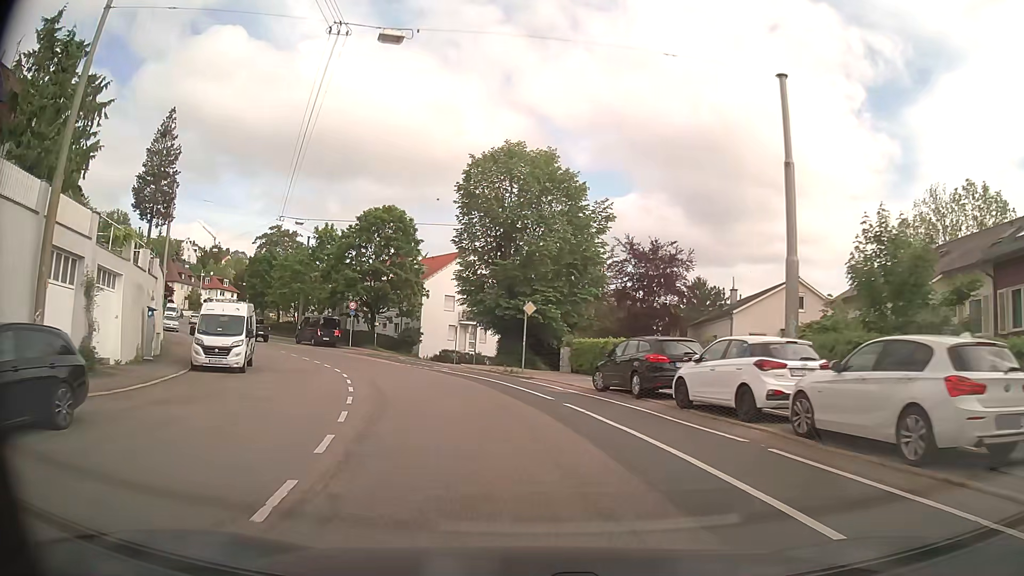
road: secondary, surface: asphalt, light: Day
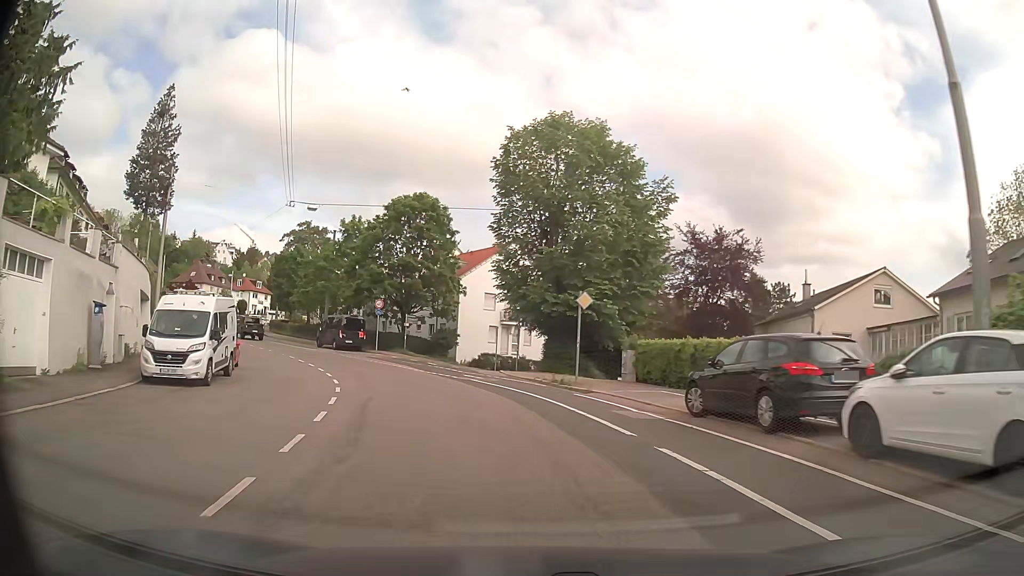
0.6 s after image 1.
(-0.2, +6.2) m; -4°
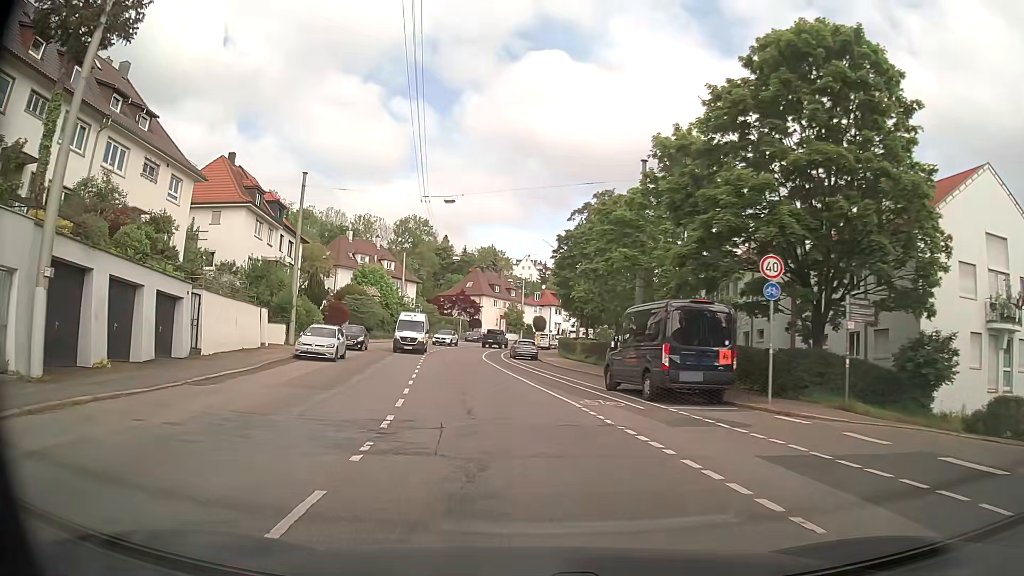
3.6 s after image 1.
(-7.7, +30.0) m; -28°
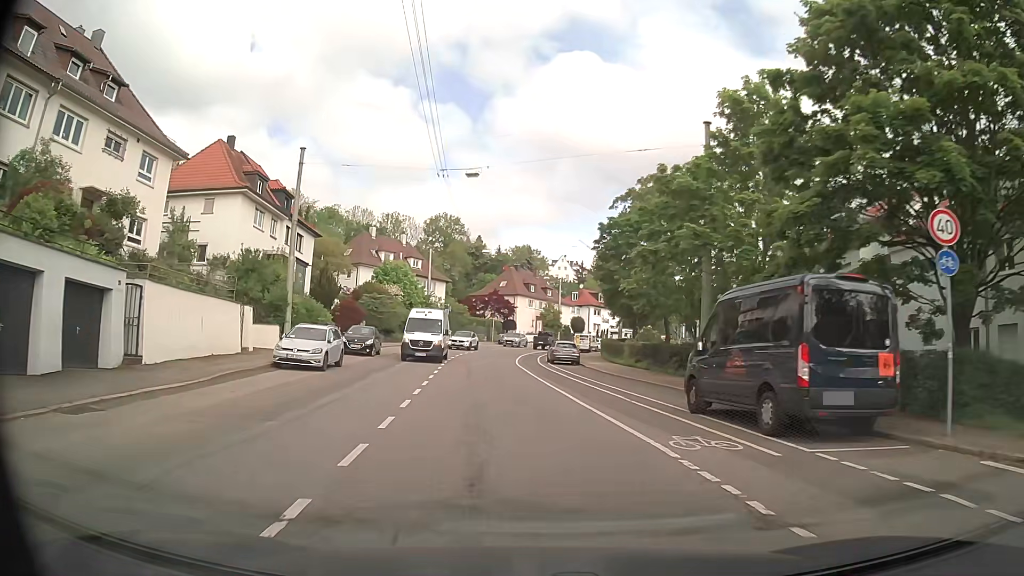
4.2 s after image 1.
(-0.2, +6.3) m; -4°
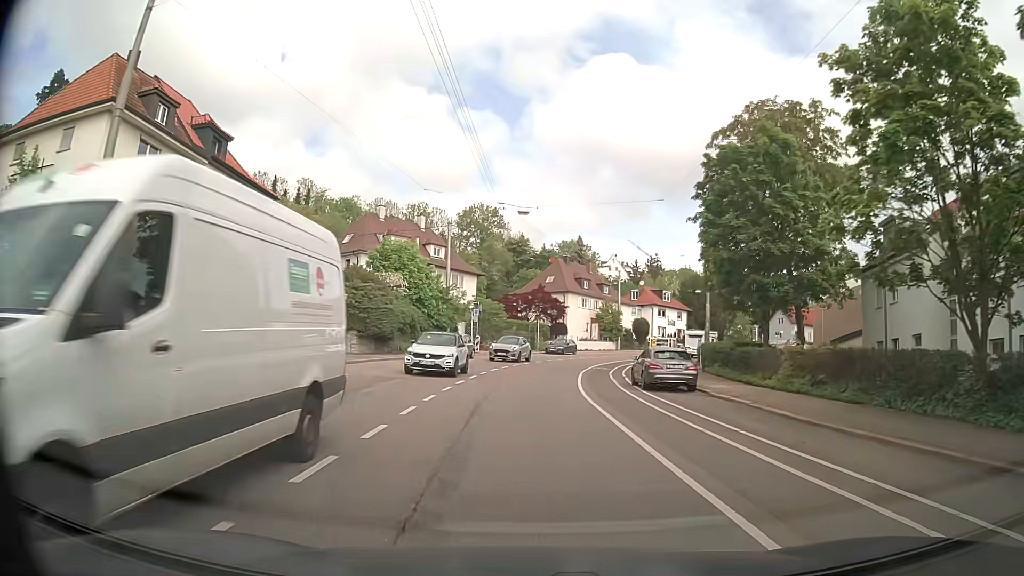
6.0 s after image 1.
(-0.8, +18.9) m; -4°
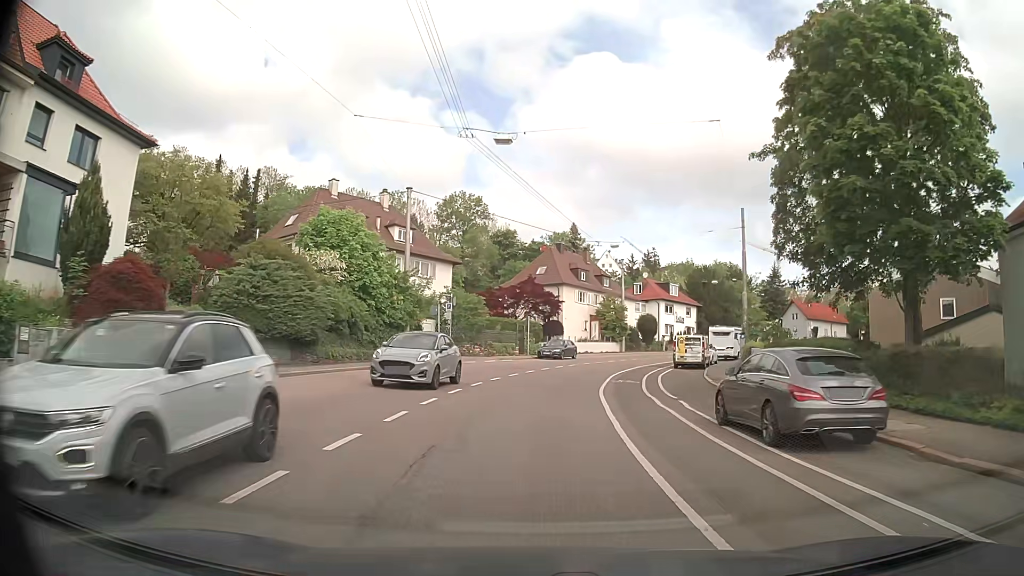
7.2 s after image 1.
(0.0, +12.6) m; 0°
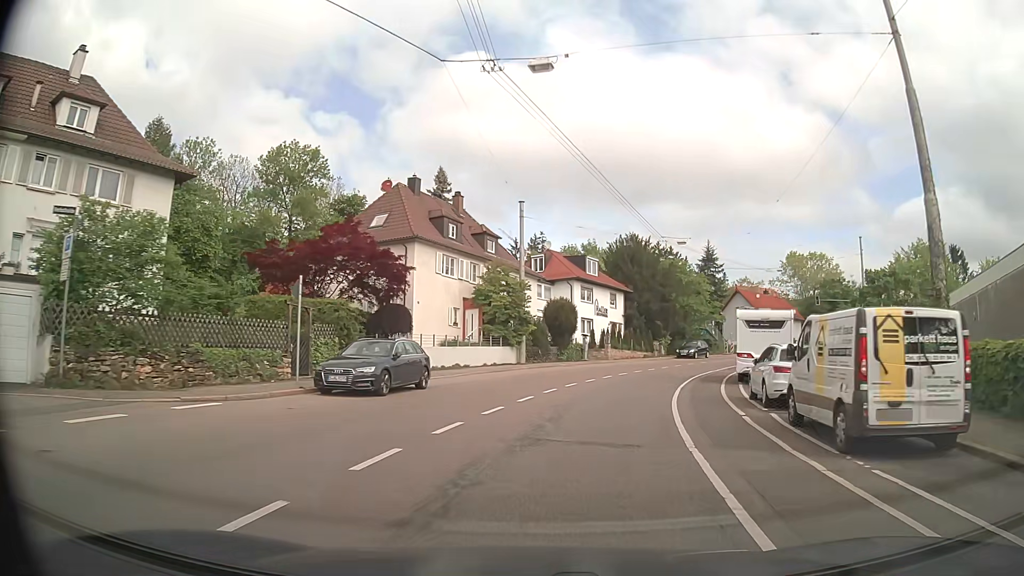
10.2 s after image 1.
(+2.6, +31.4) m; +11°
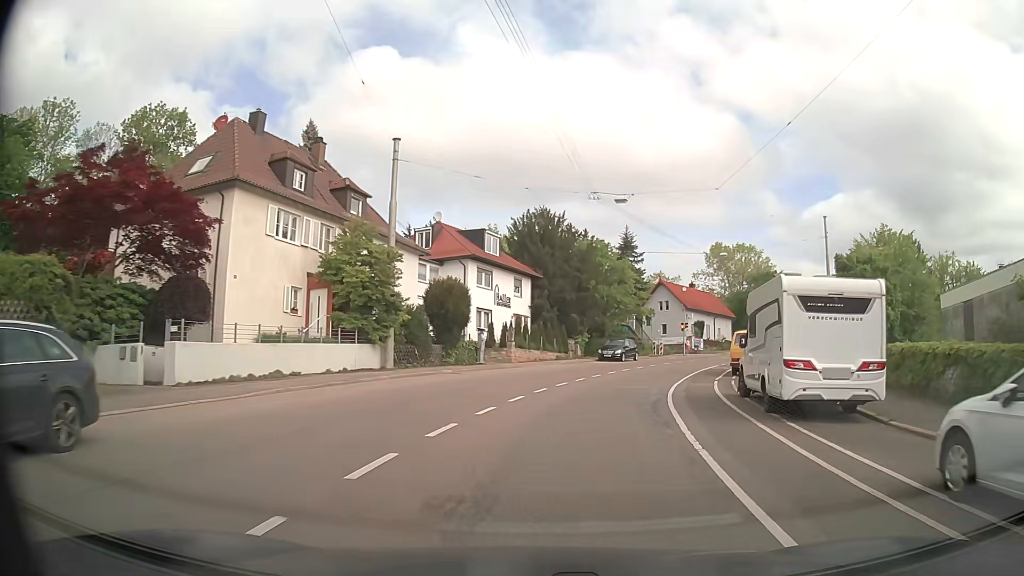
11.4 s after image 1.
(+0.9, +12.6) m; +8°
